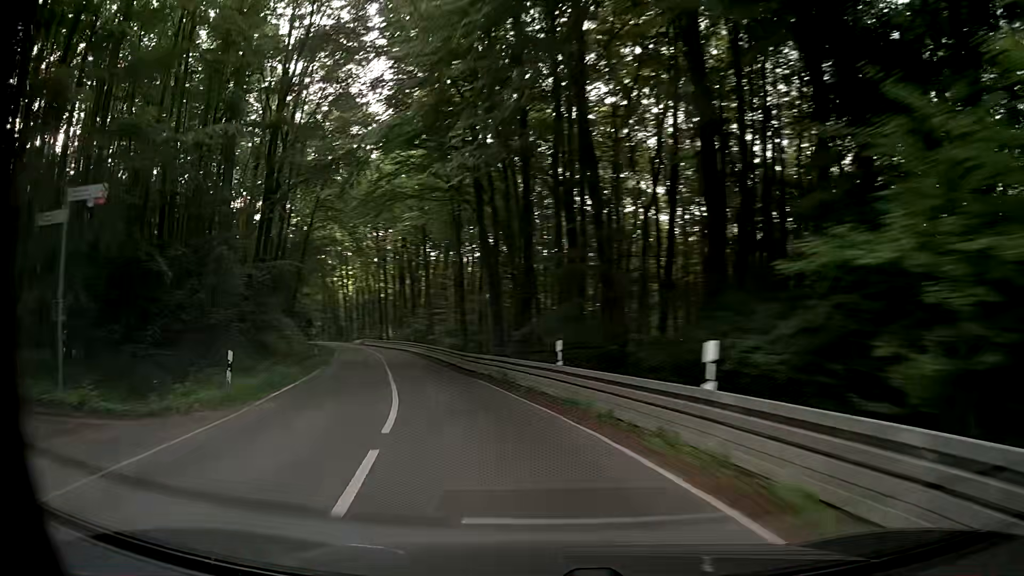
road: secondary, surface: asphalt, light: Day
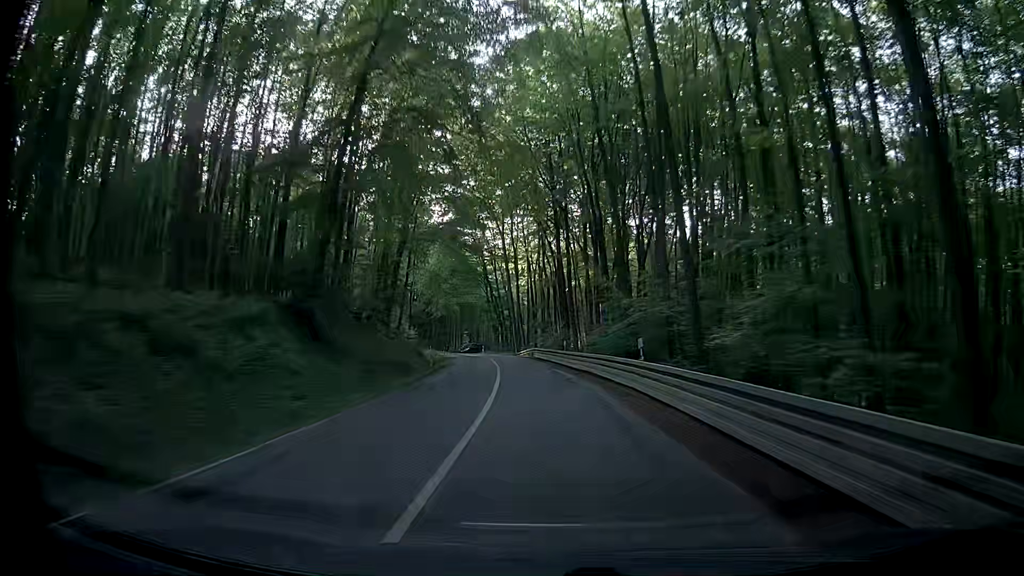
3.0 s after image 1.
(-8.7, +41.7) m; -19°
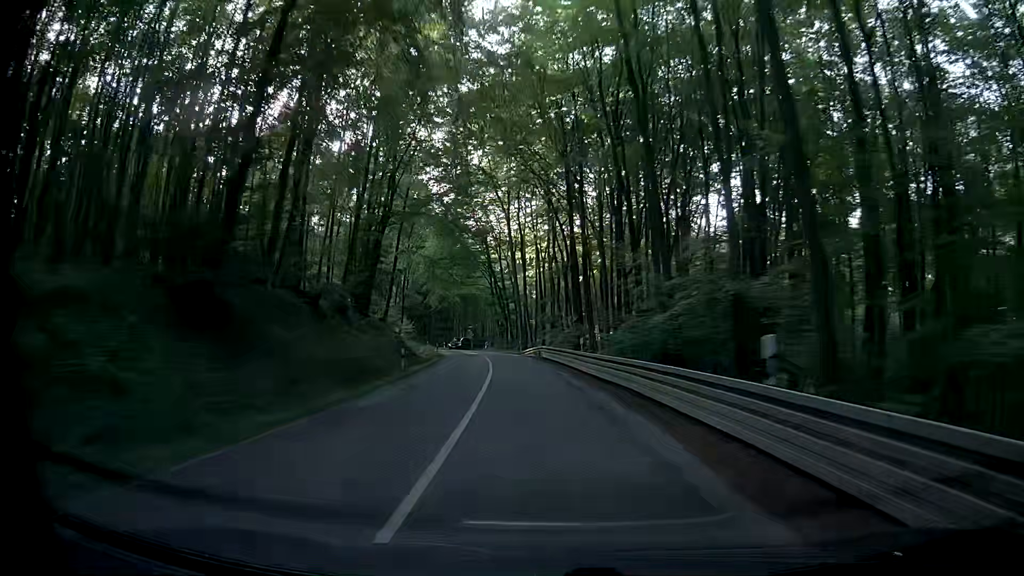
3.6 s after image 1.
(0.0, +9.3) m; 0°
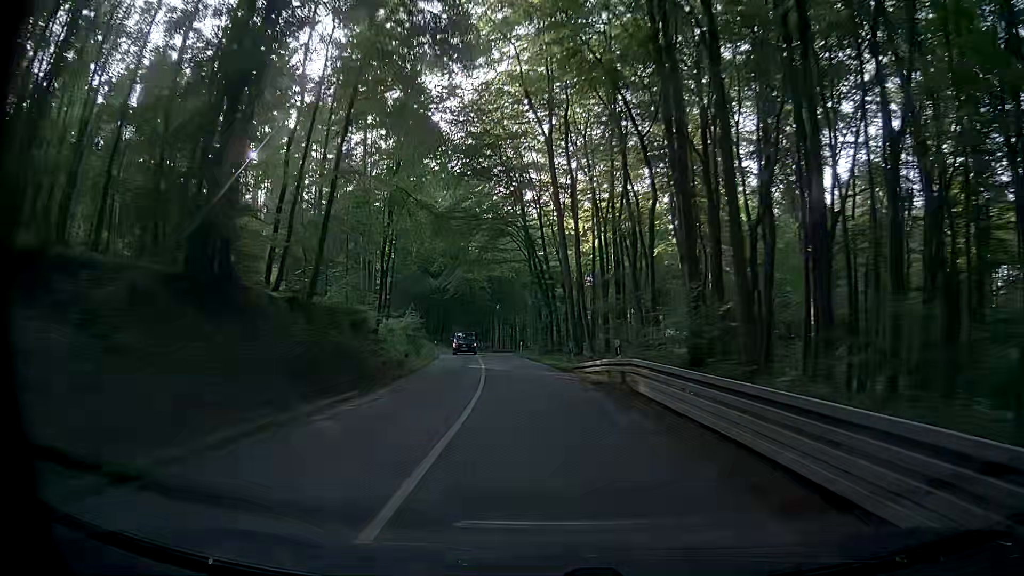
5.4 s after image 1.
(-0.6, +28.0) m; -3°
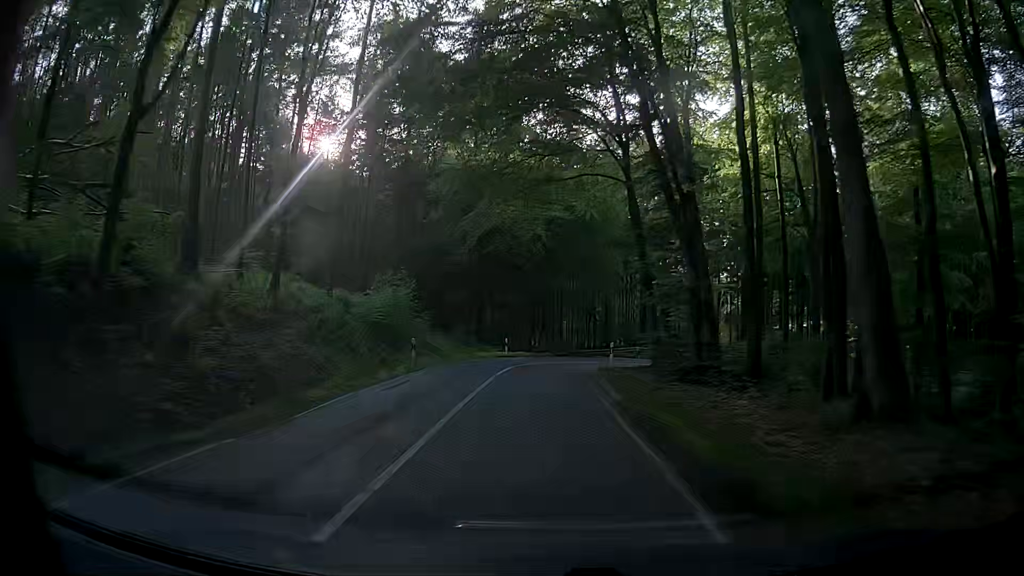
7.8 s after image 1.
(-2.0, +34.2) m; -9°
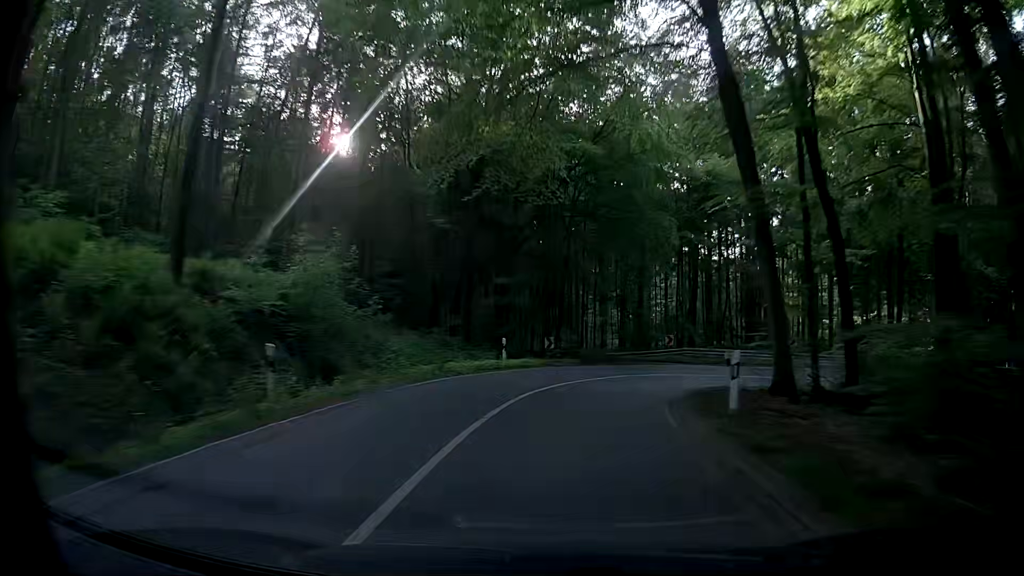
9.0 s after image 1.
(+0.1, +15.1) m; 0°
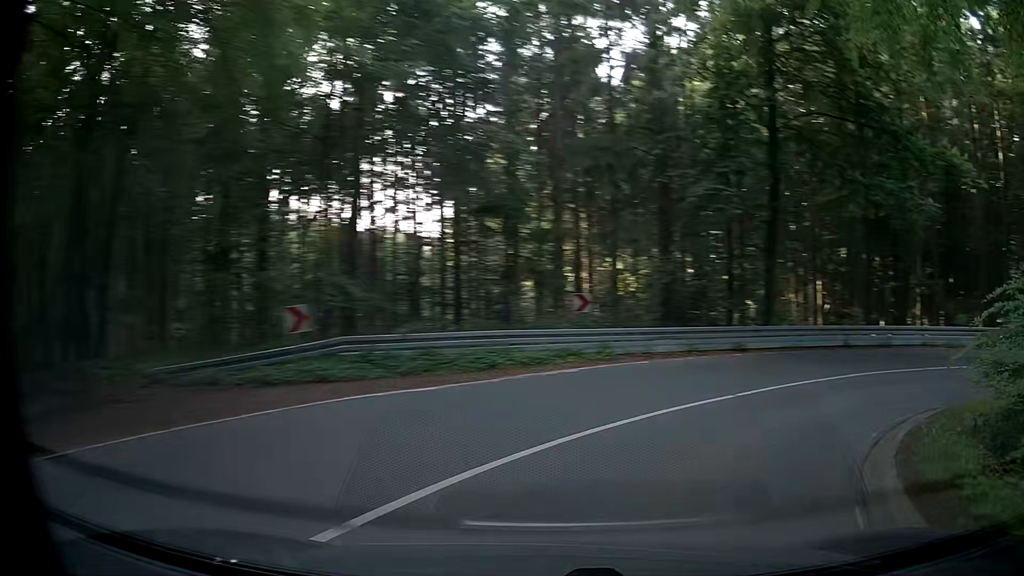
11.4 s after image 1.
(+3.3, +23.1) m; +31°
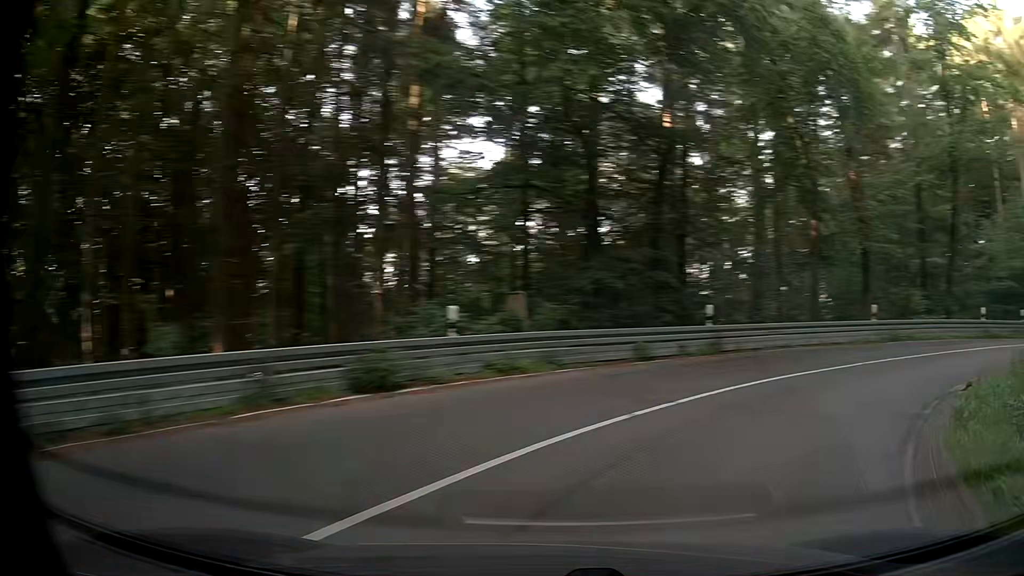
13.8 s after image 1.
(+9.0, +16.8) m; +61°
